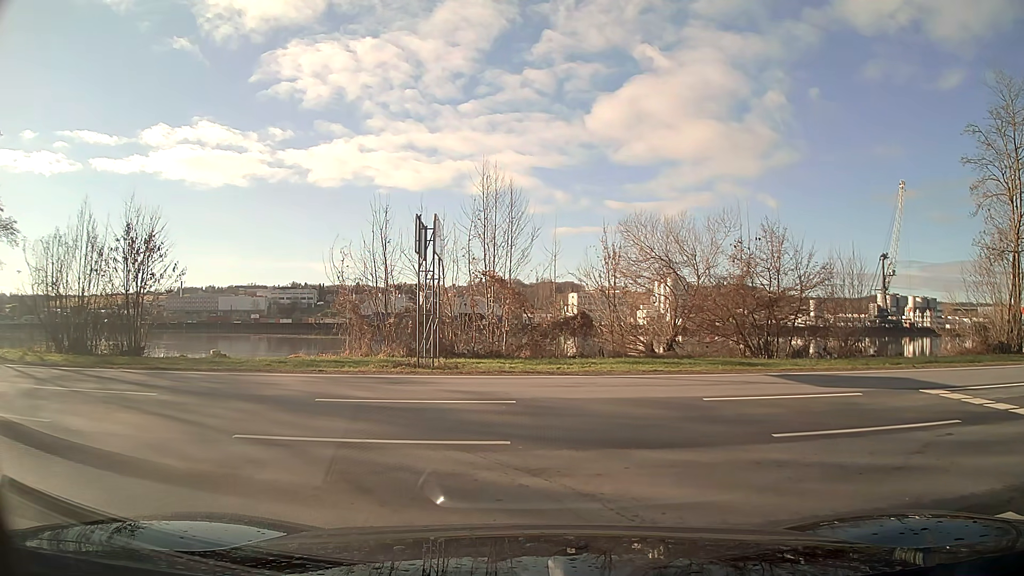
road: tertiary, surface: asphalt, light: Day
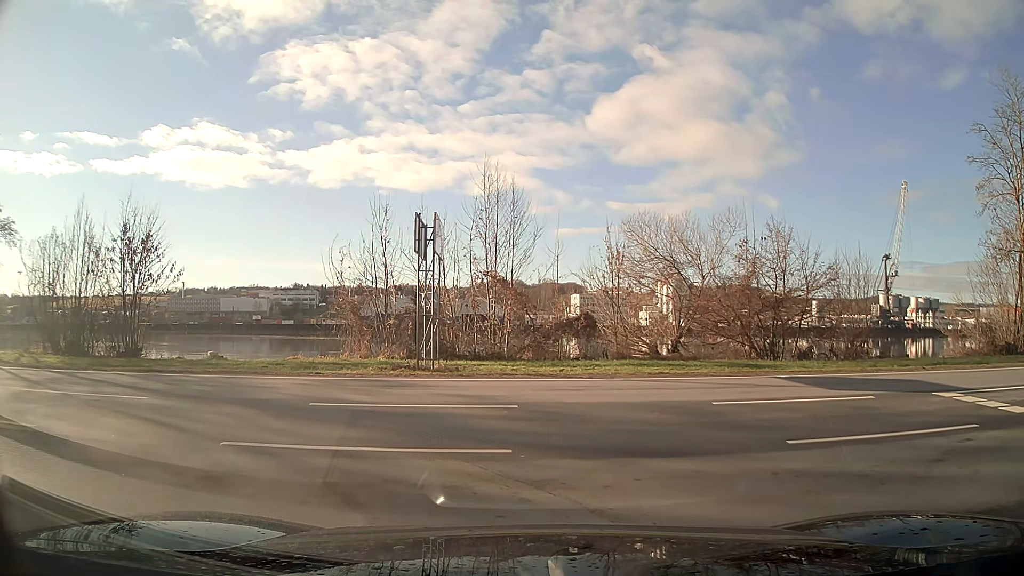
(0.0, +0.4) m; 0°
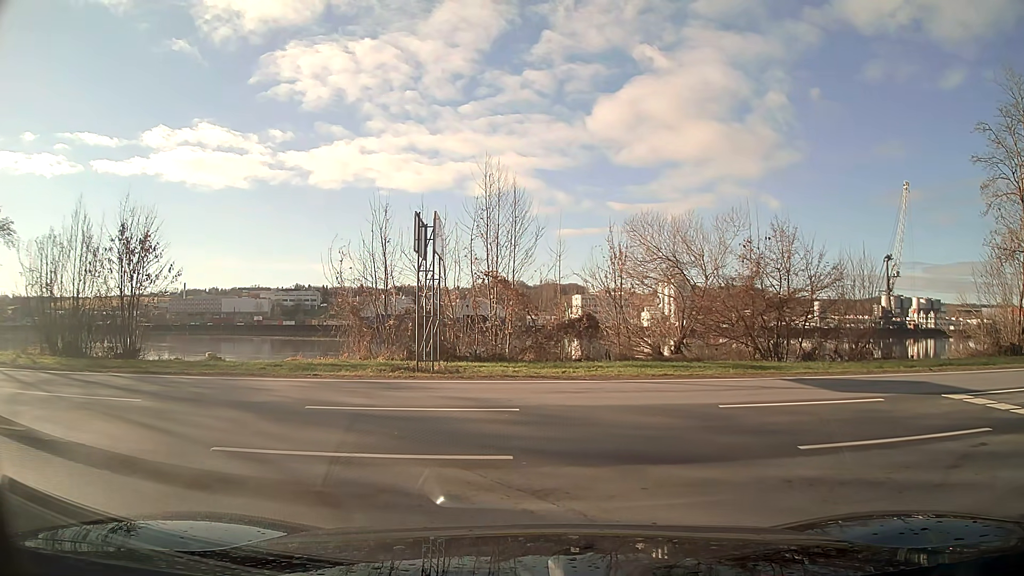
(0.0, +0.3) m; 0°
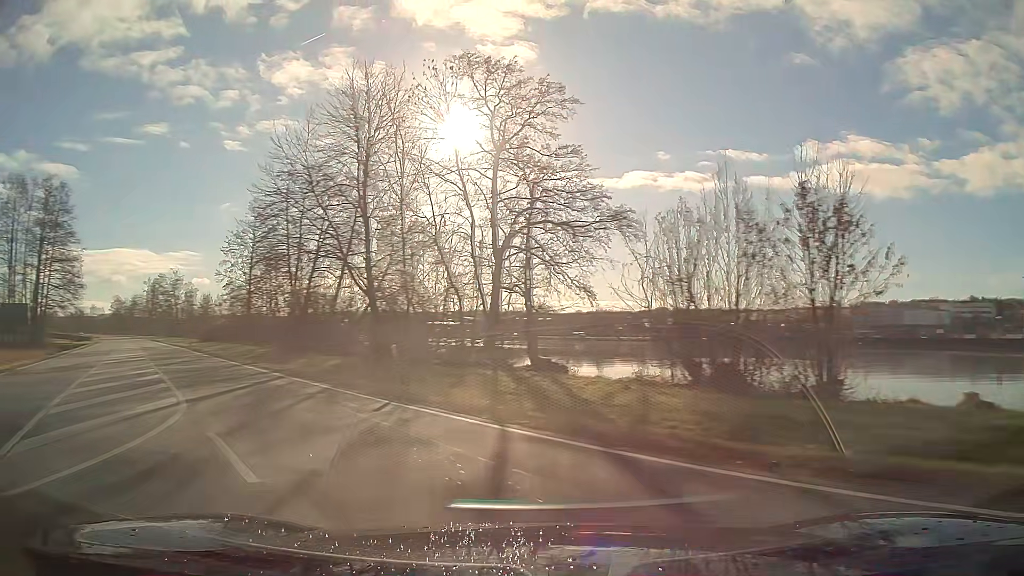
(-6.3, +8.8) m; -67°
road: primary
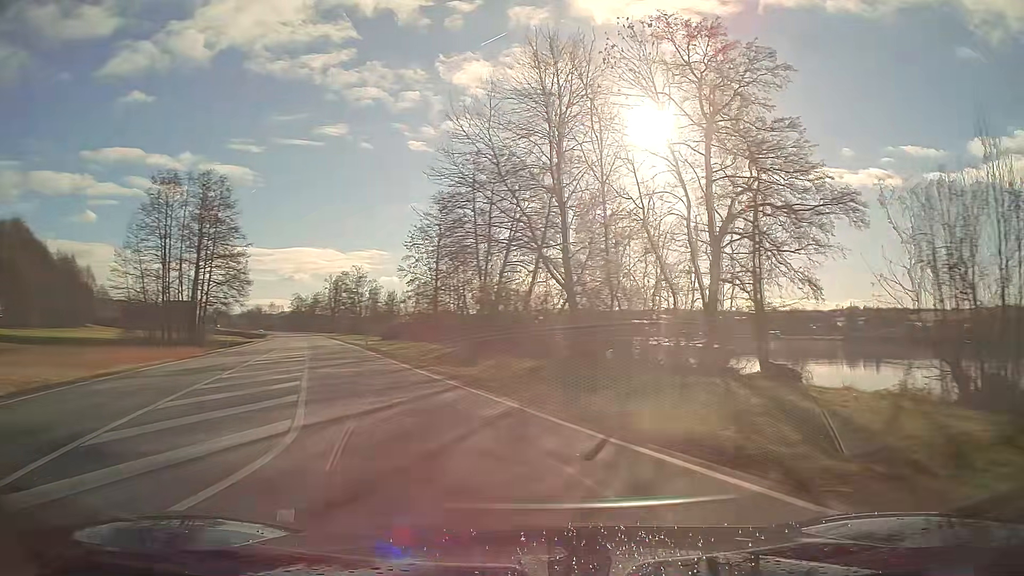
(-0.5, +4.3) m; -12°
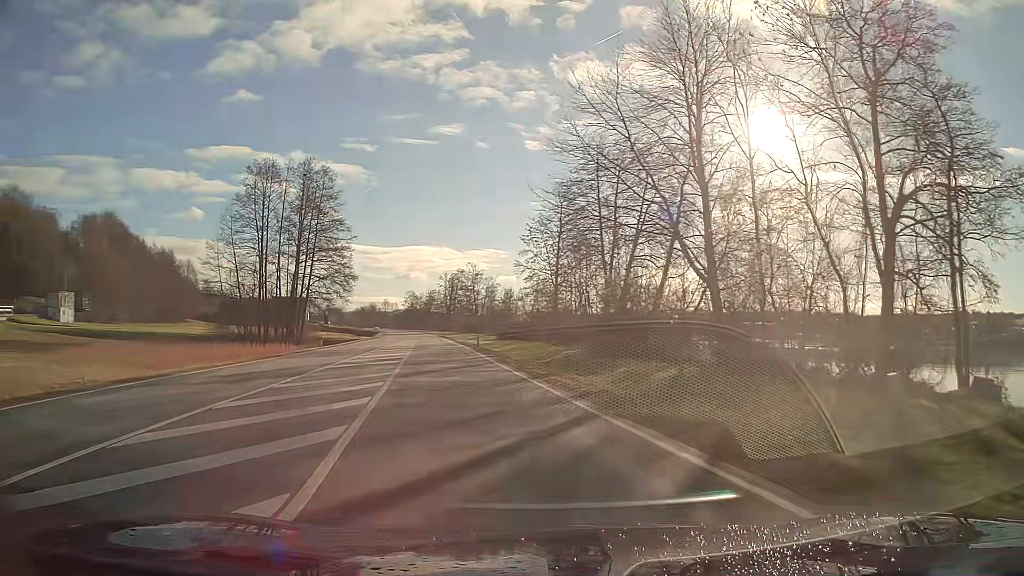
(-0.5, +5.1) m; -9°
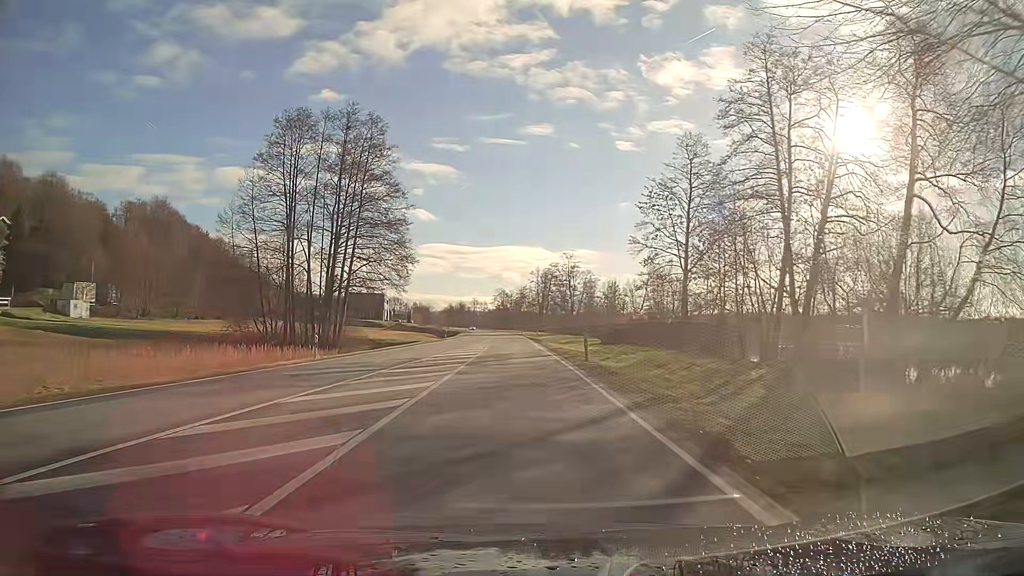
(-1.4, +20.7) m; -5°
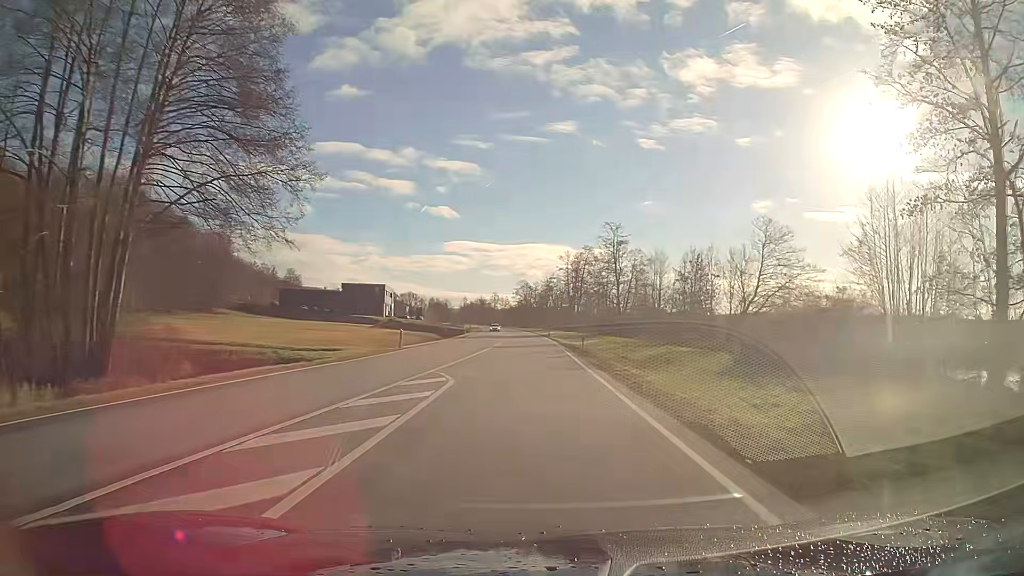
(-1.0, +37.7) m; -2°
